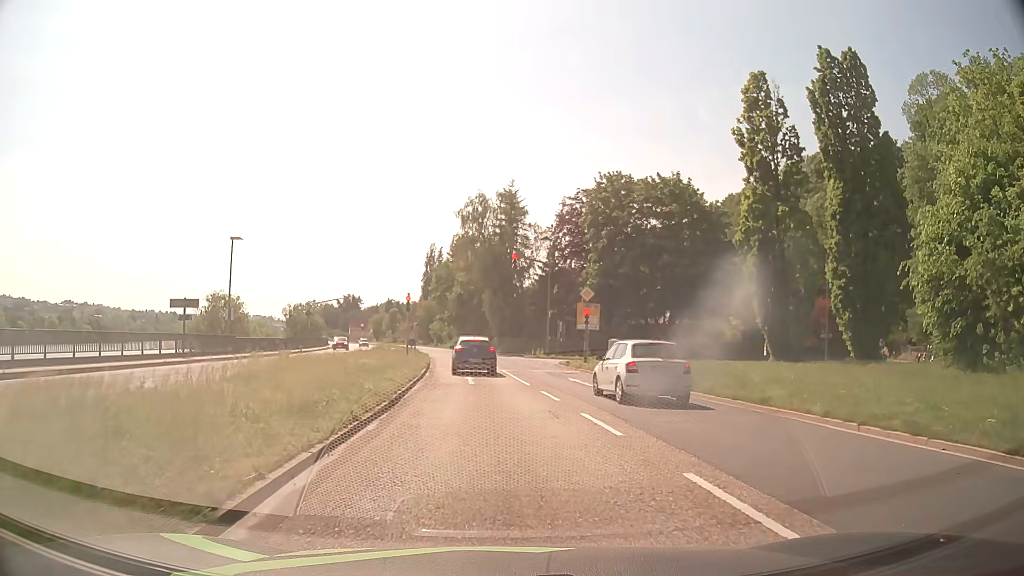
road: primary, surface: asphalt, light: Day
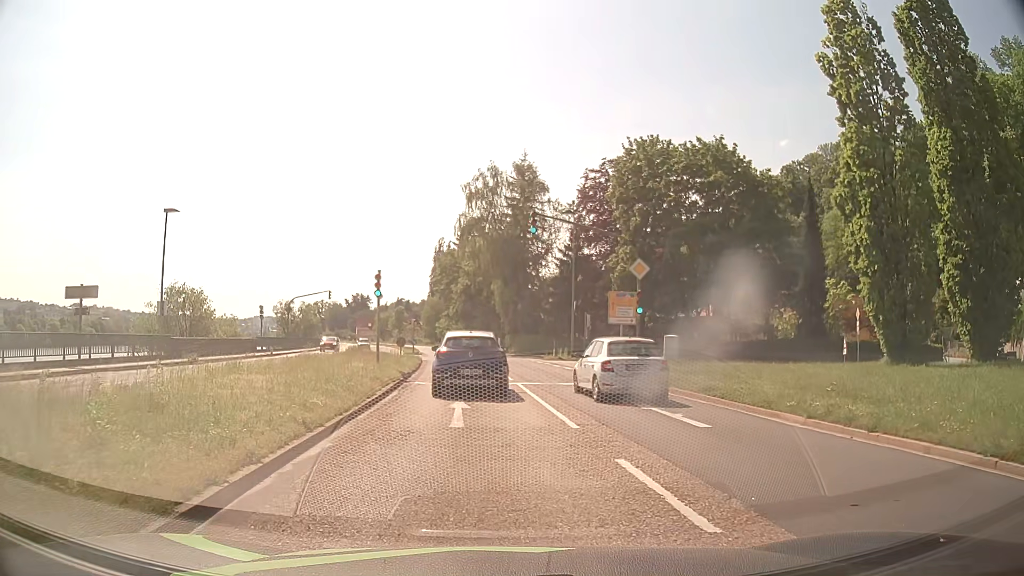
(-0.2, +11.1) m; -1°
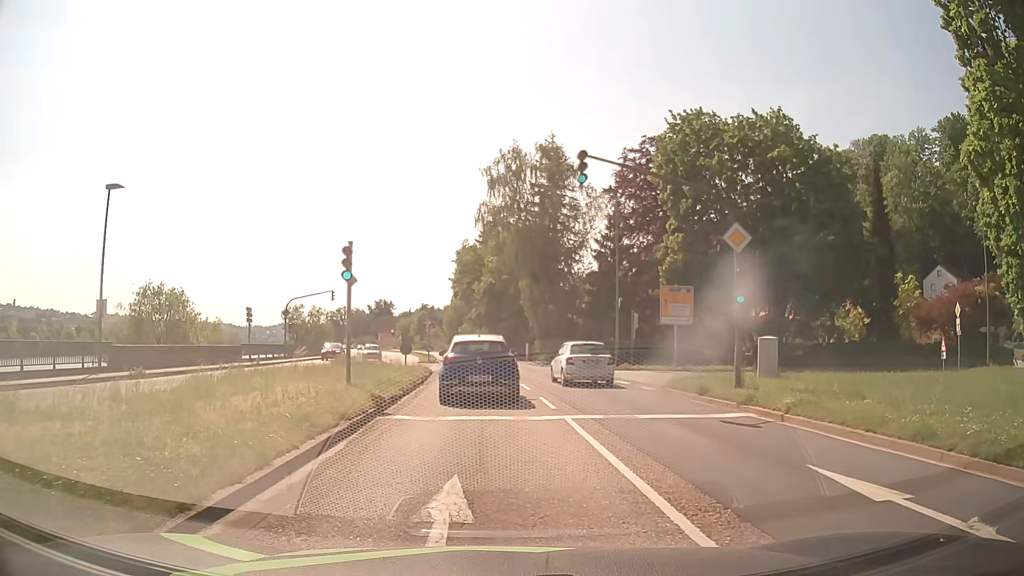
(-0.2, +8.3) m; -2°
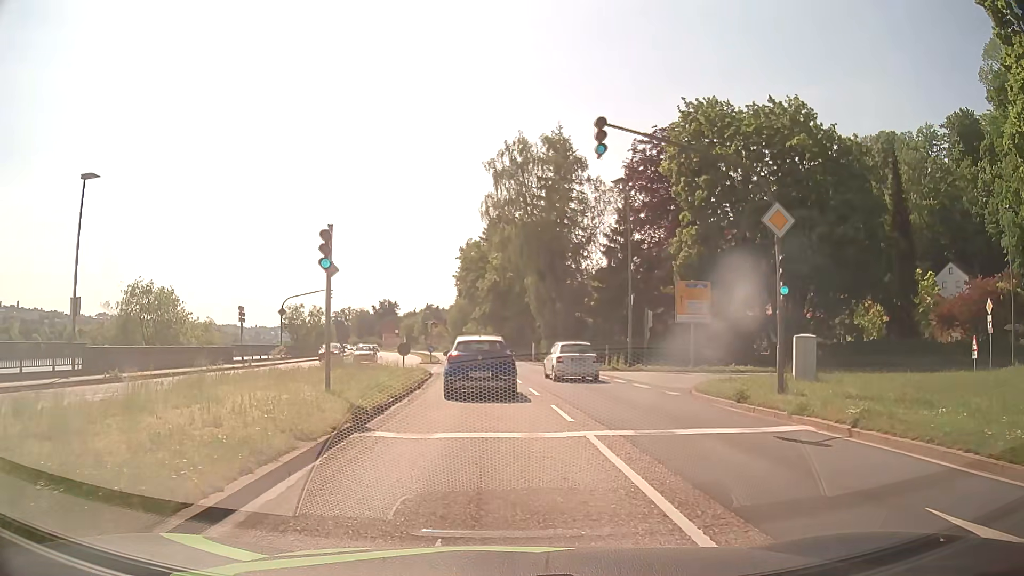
(0.0, +2.5) m; -2°
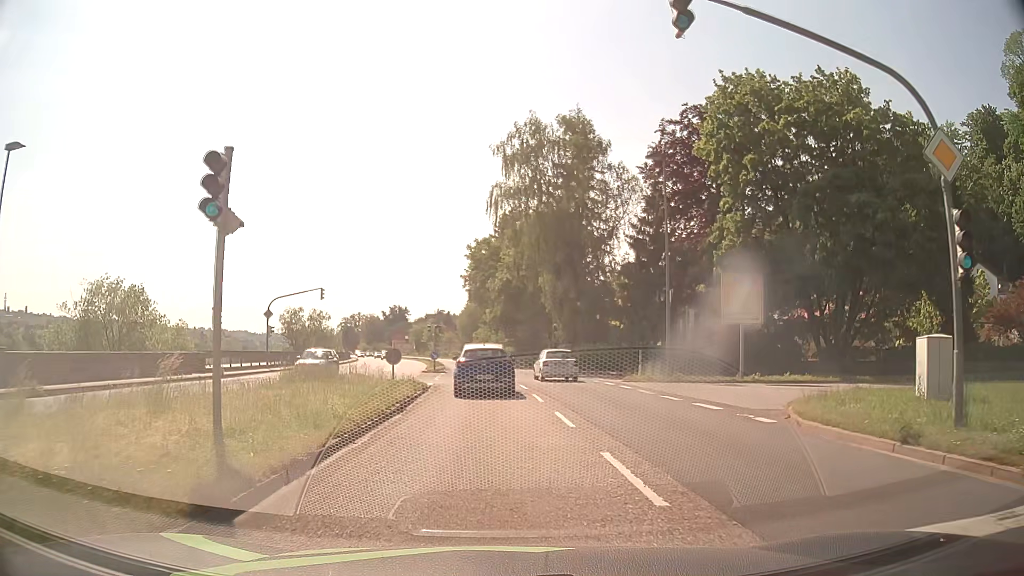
(0.0, +6.2) m; 0°
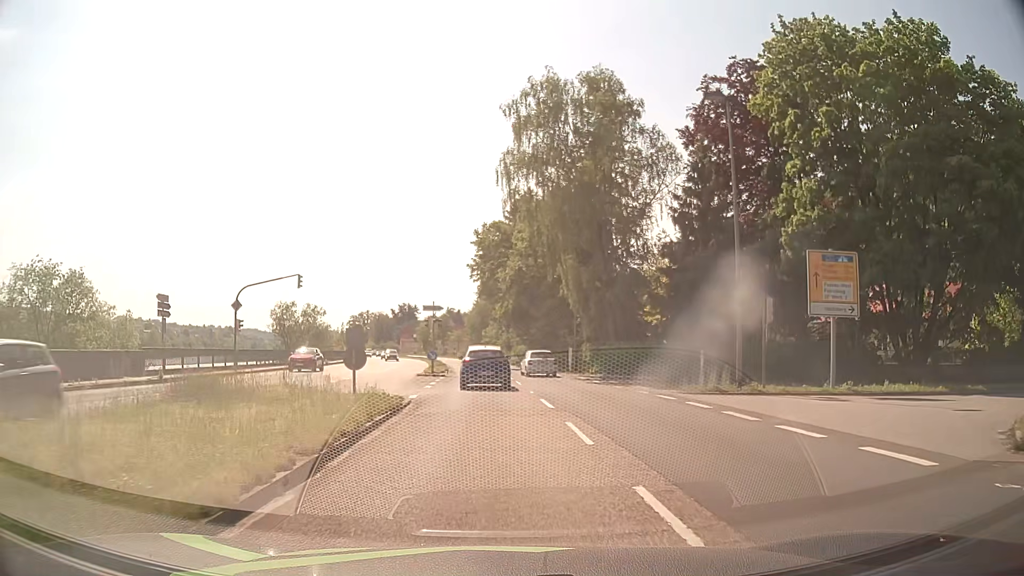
(-0.1, +8.3) m; -2°
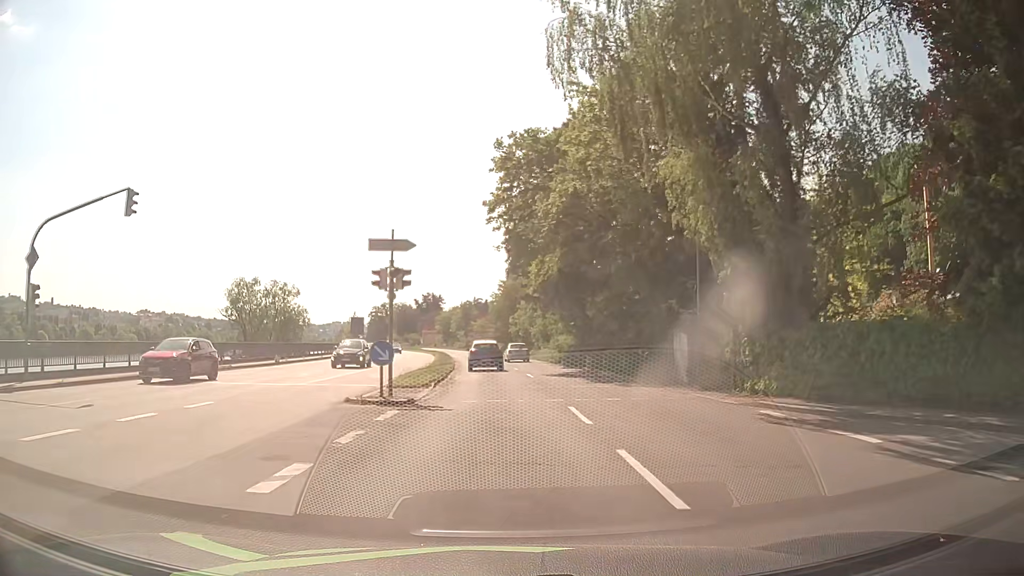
(-0.3, +22.8) m; -2°
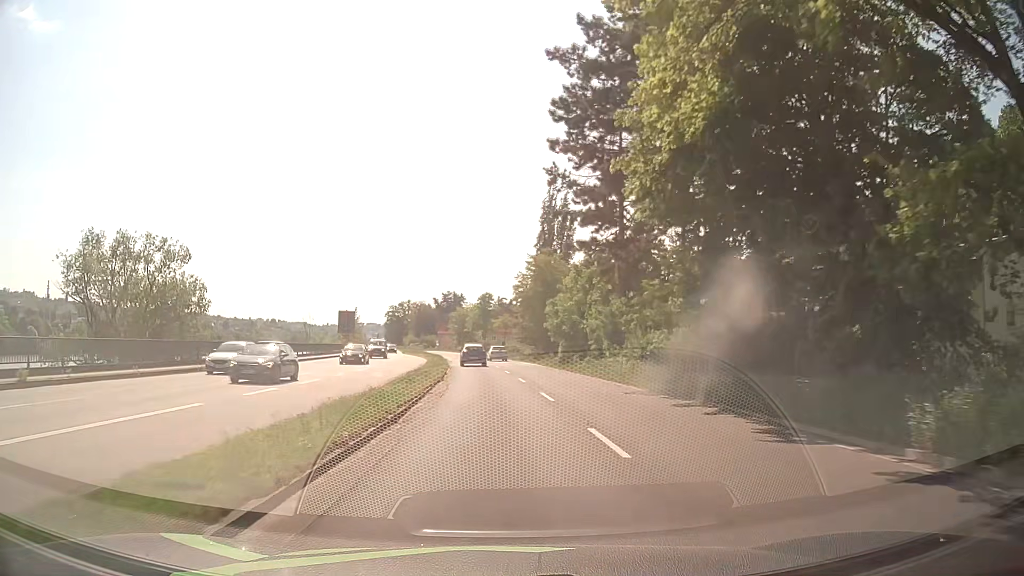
(-0.6, +28.4) m; -2°
